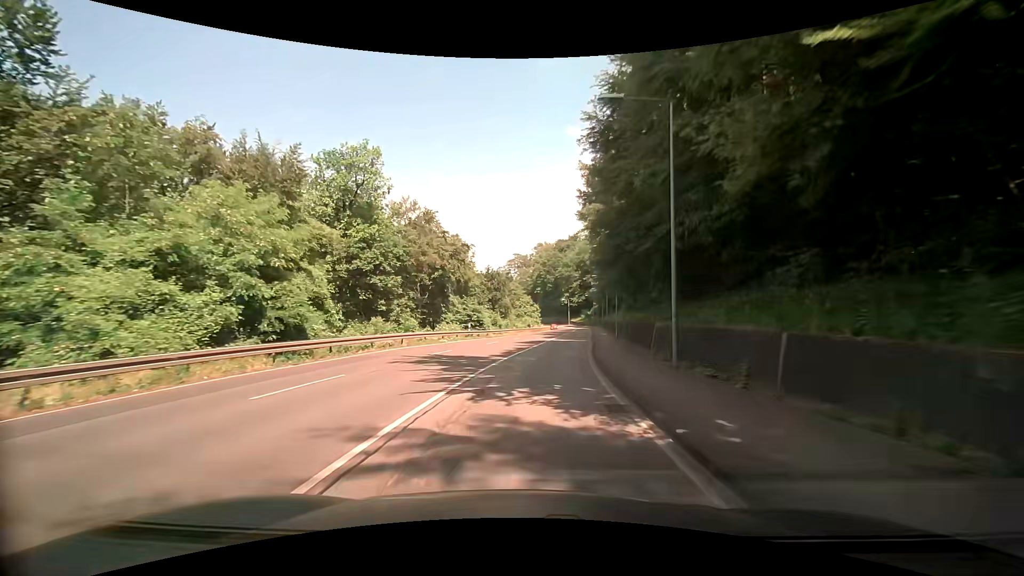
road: secondary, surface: asphalt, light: Day
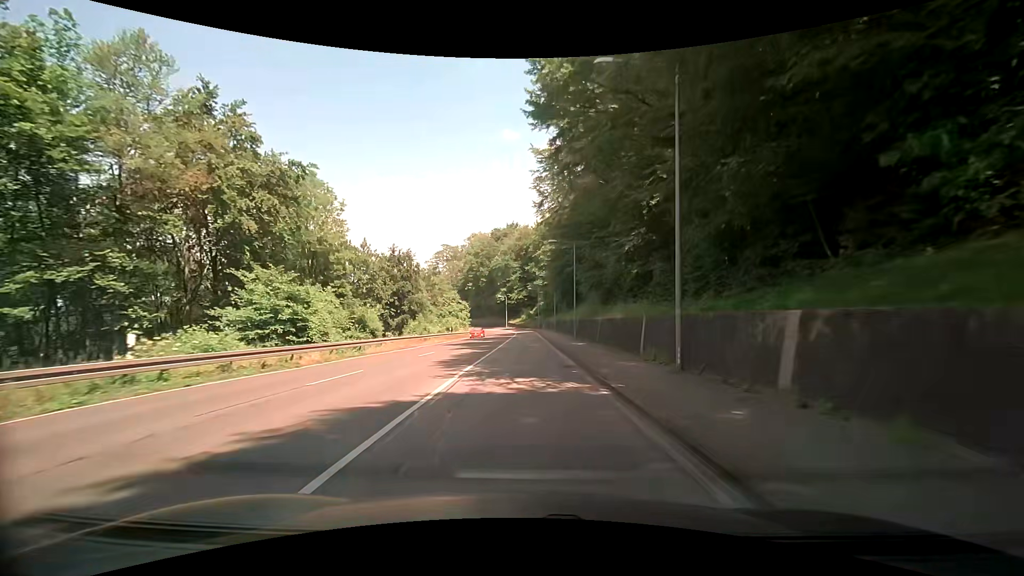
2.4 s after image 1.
(+2.2, +32.6) m; +8°
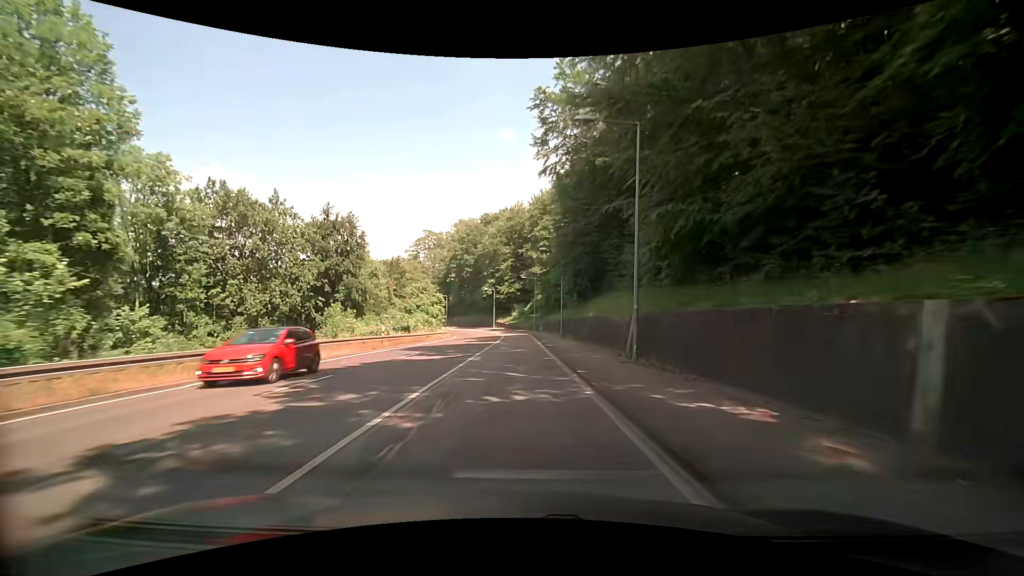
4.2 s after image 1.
(+0.1, +25.6) m; +1°
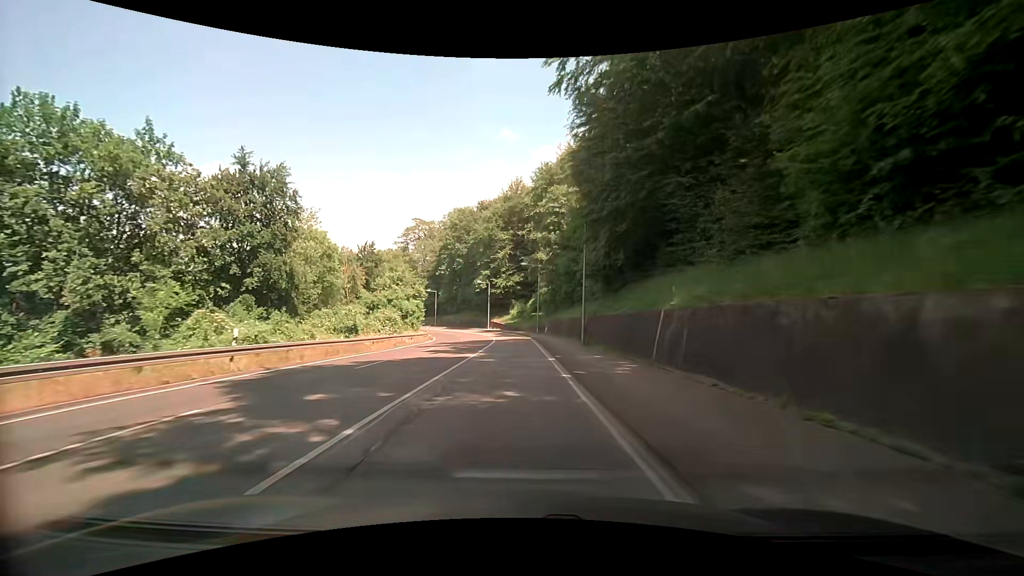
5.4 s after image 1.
(-0.3, +17.4) m; -1°
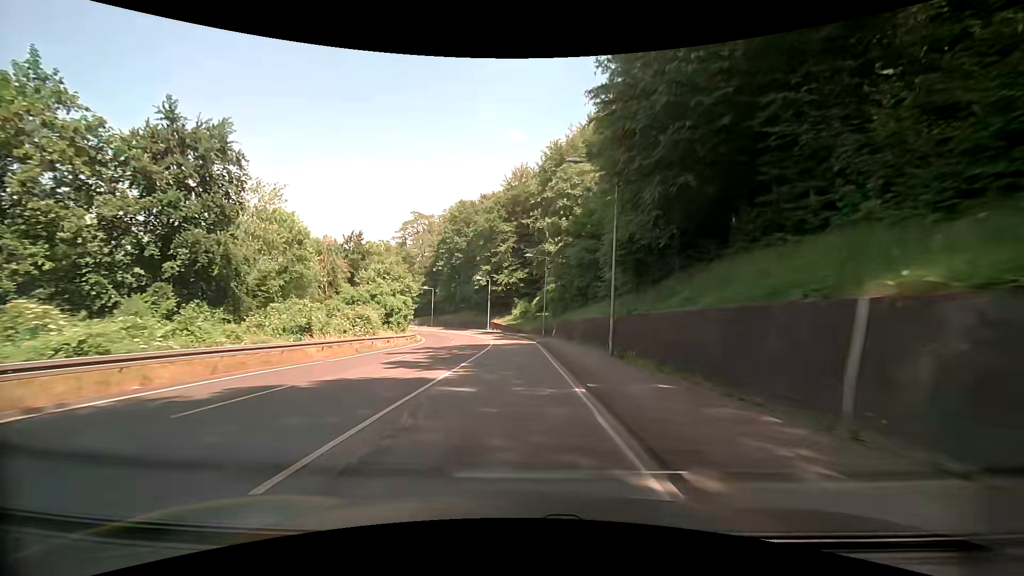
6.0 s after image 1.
(0.0, +8.7) m; 0°
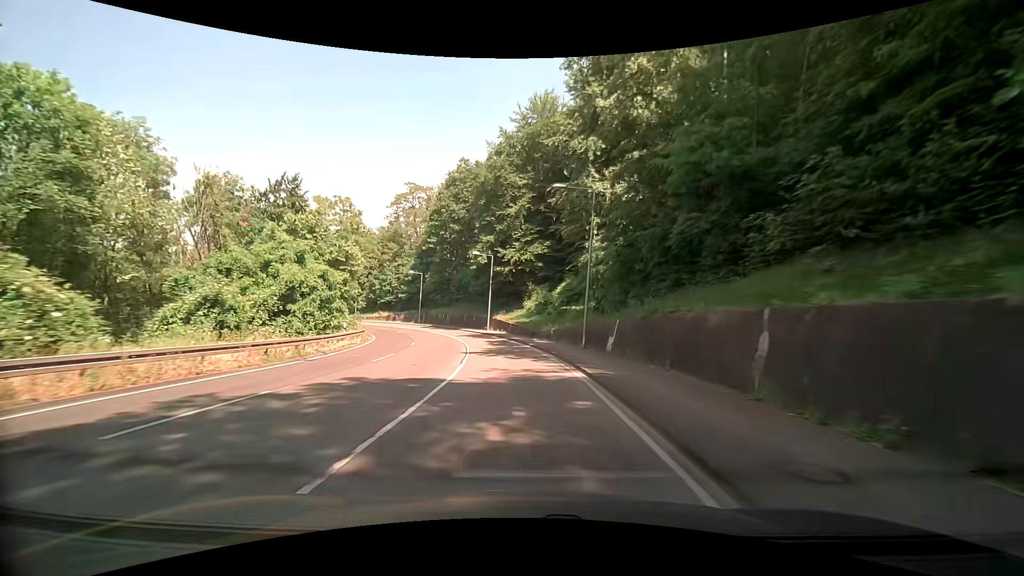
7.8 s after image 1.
(-0.4, +25.8) m; -2°
